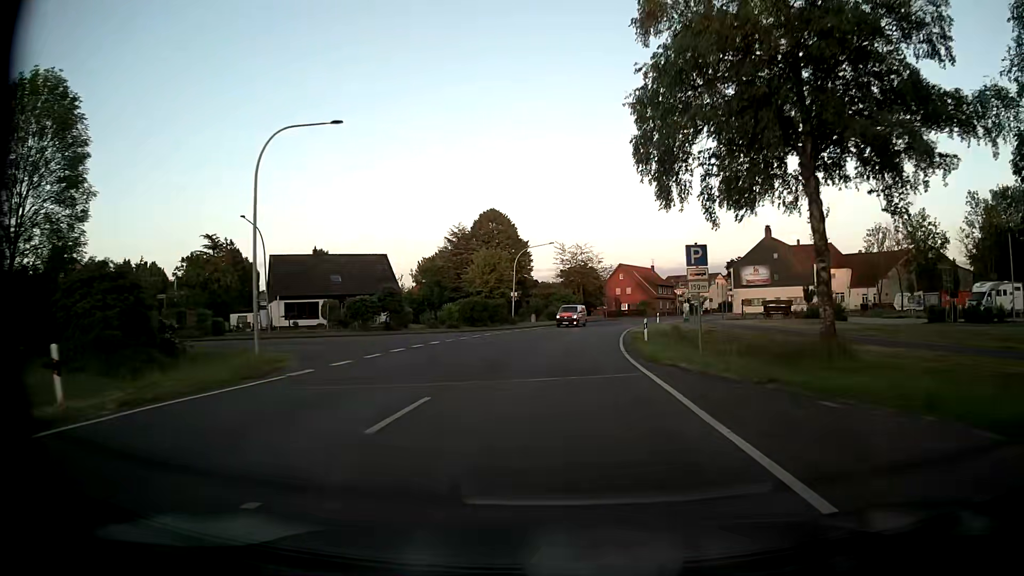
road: tertiary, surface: asphalt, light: Day
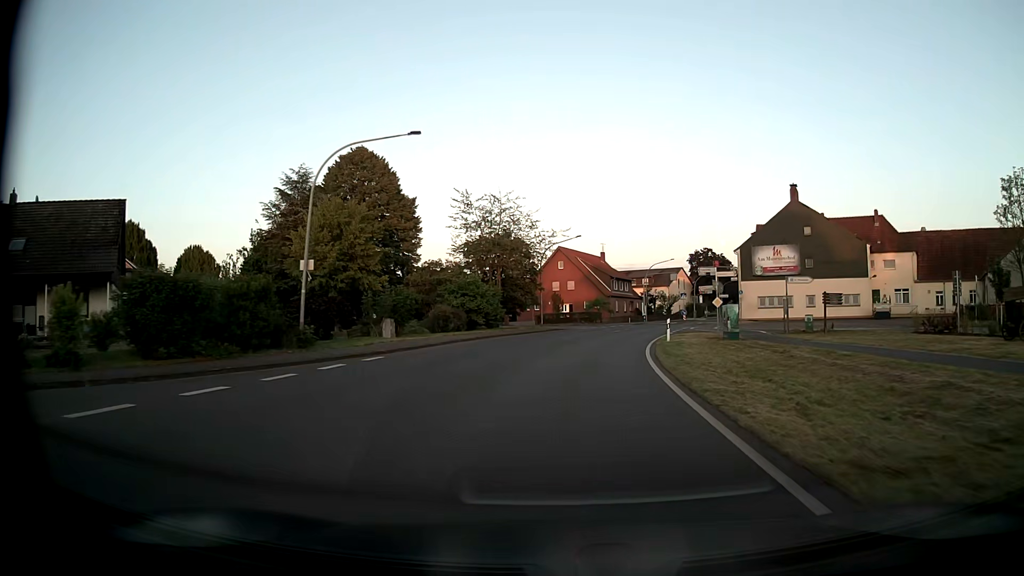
(+2.0, +39.5) m; +6°
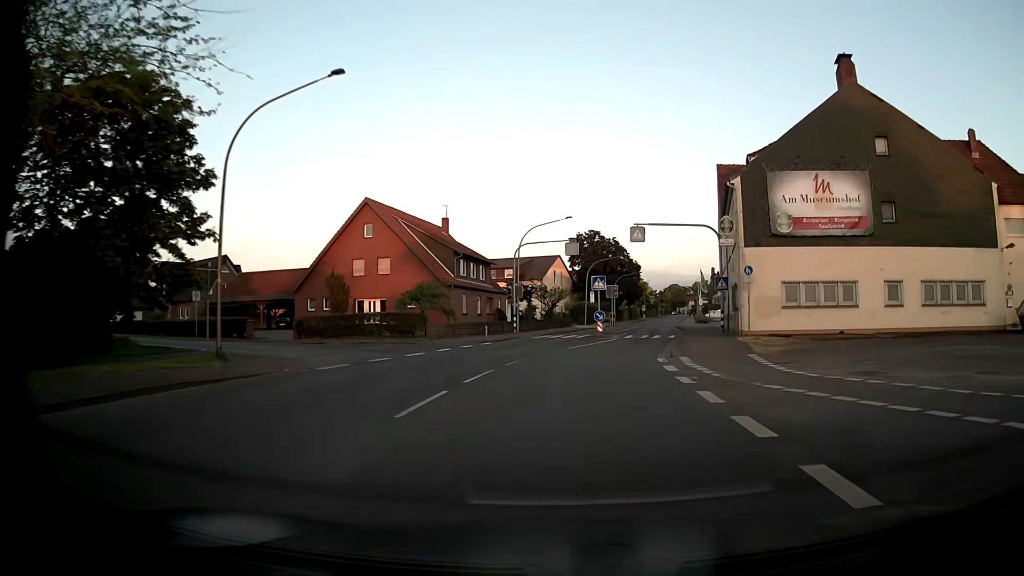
(+3.9, +39.3) m; +12°
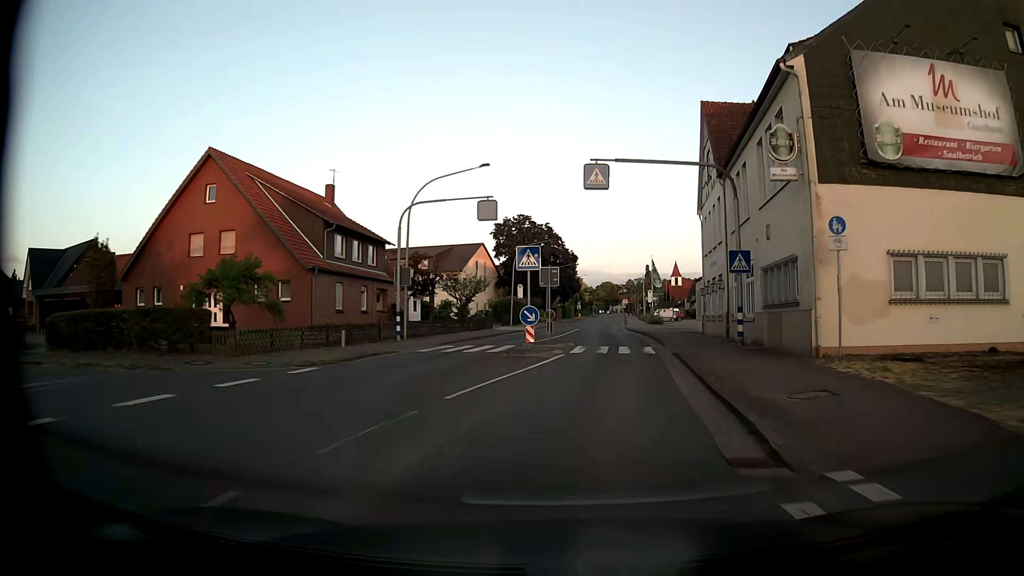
(+0.8, +15.8) m; +6°
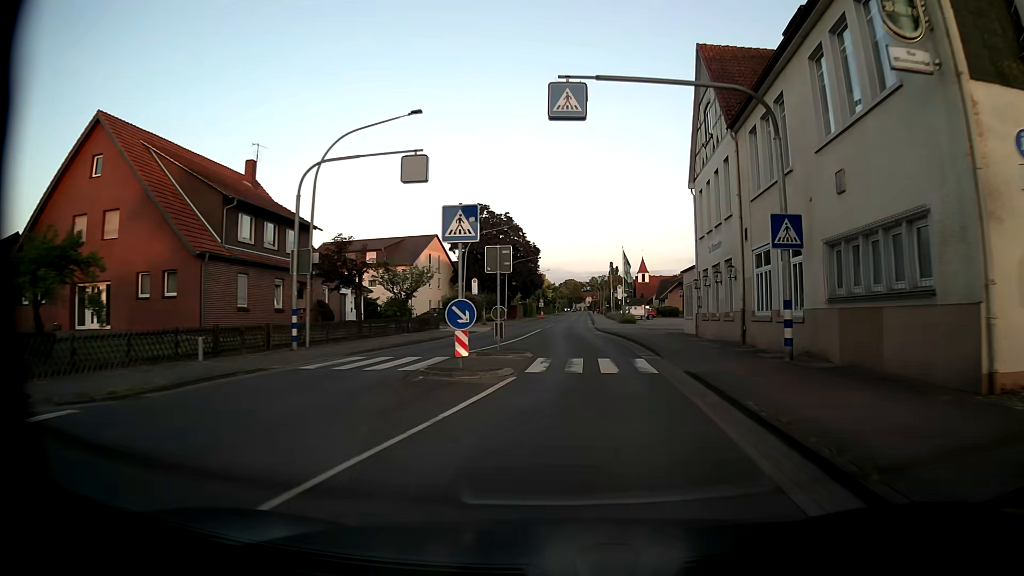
(+0.2, +7.9) m; +3°
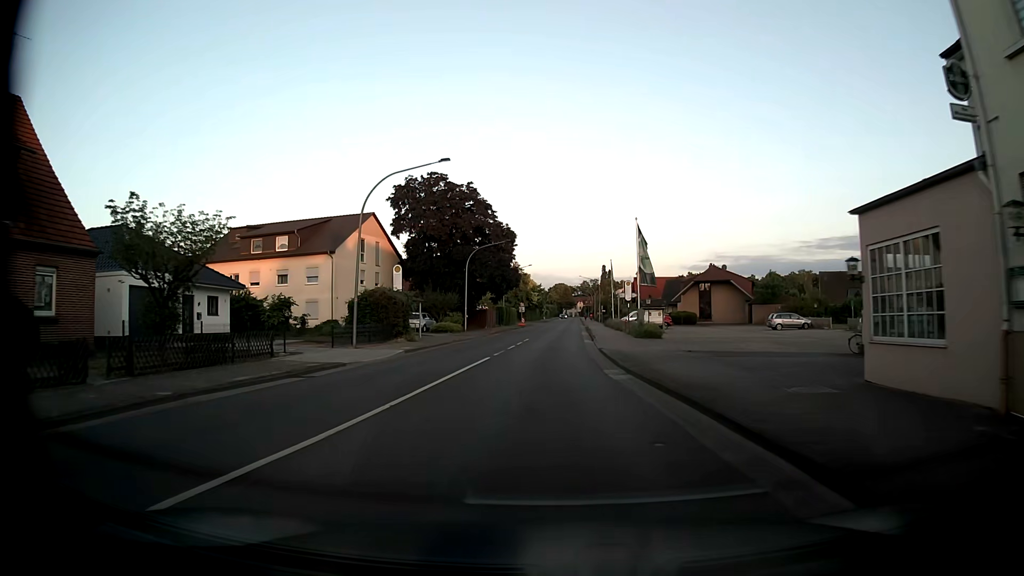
(+0.8, +23.8) m; +1°
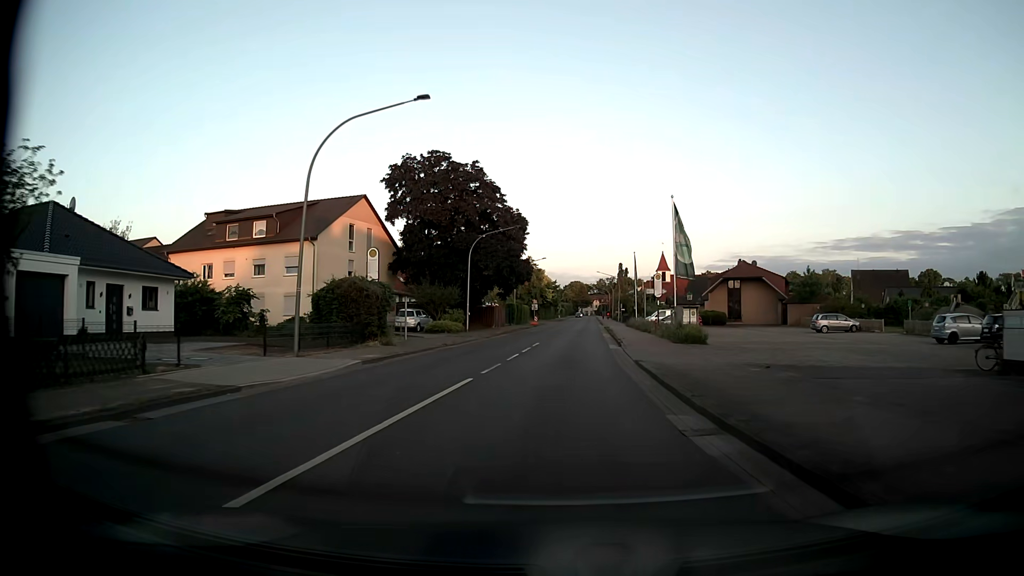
(0.0, +7.9) m; -1°
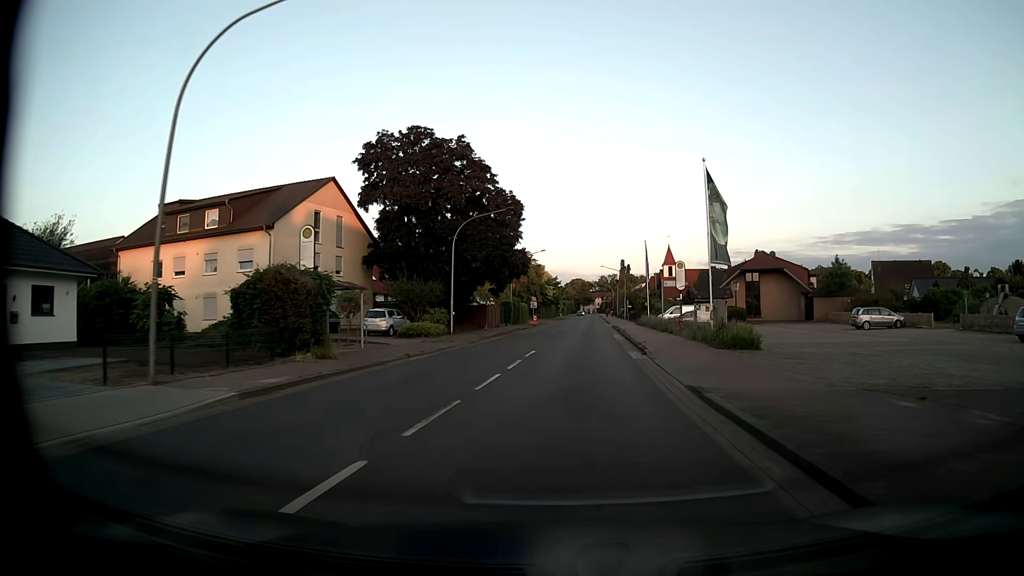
(0.0, +7.9) m; 0°
(0, +10) (0, +20) (+1, +30) (+2, +40) (+2, +50) (+3, +60) (+3, +70) (+4, +80) (+4, +90) (+5, +100) m
